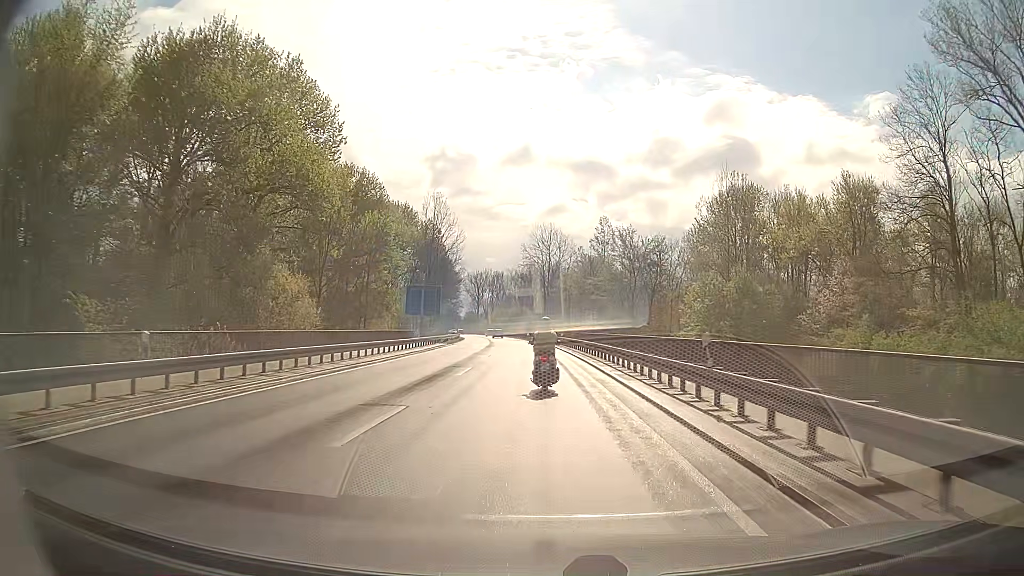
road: secondary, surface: asphalt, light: Day
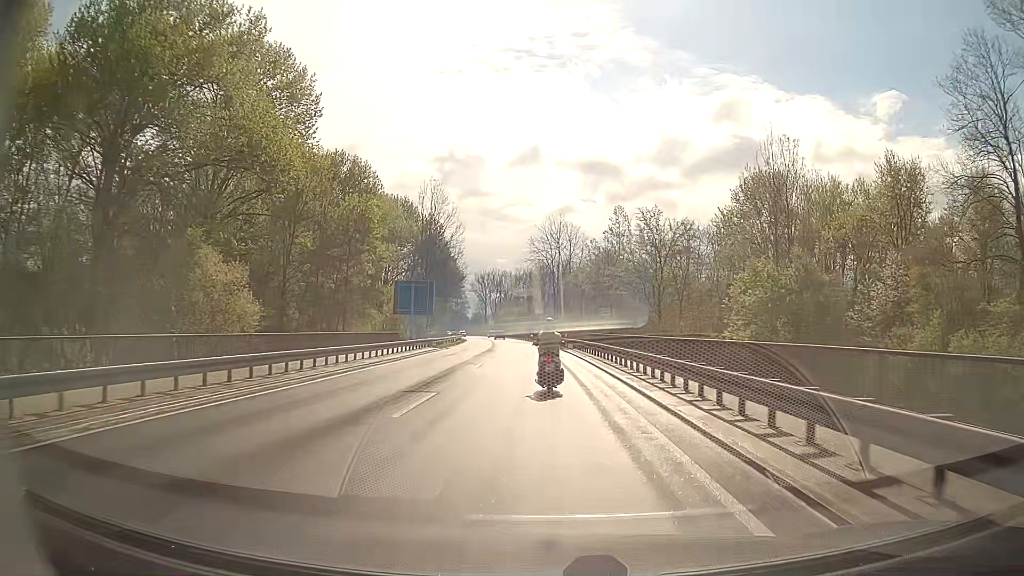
(0.0, +9.2) m; 0°
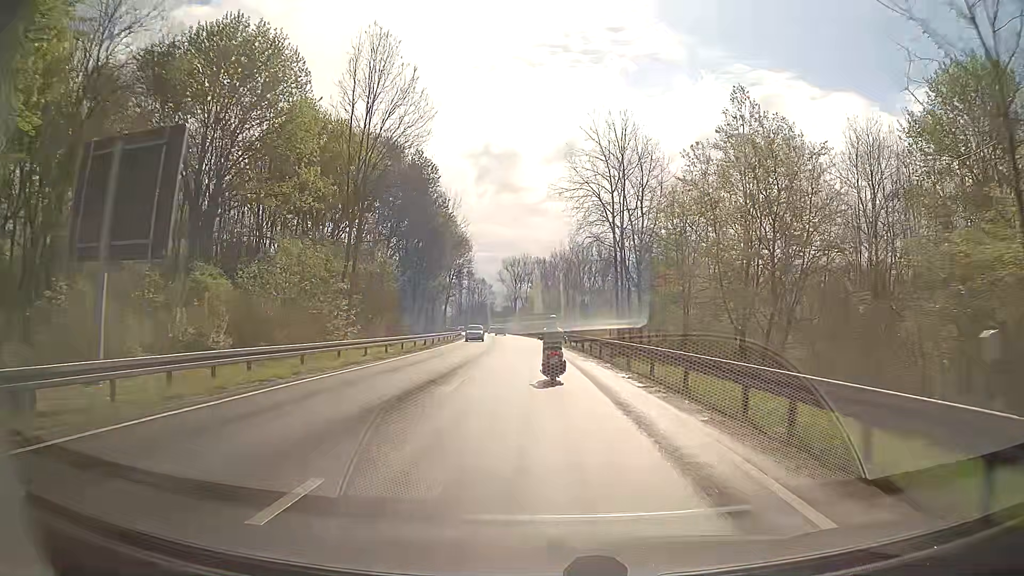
(-1.5, +45.3) m; -3°
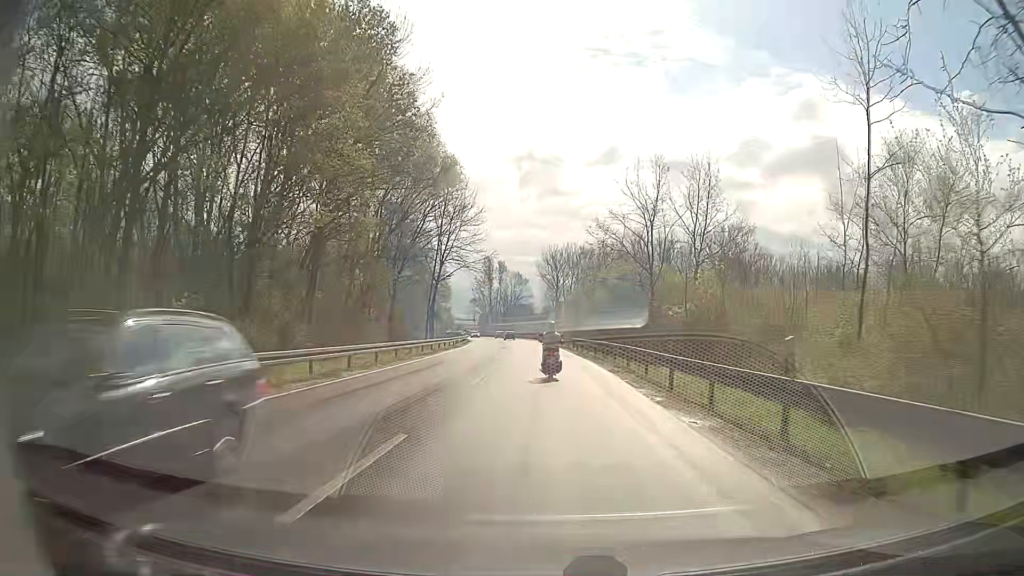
(-1.4, +45.9) m; -4°
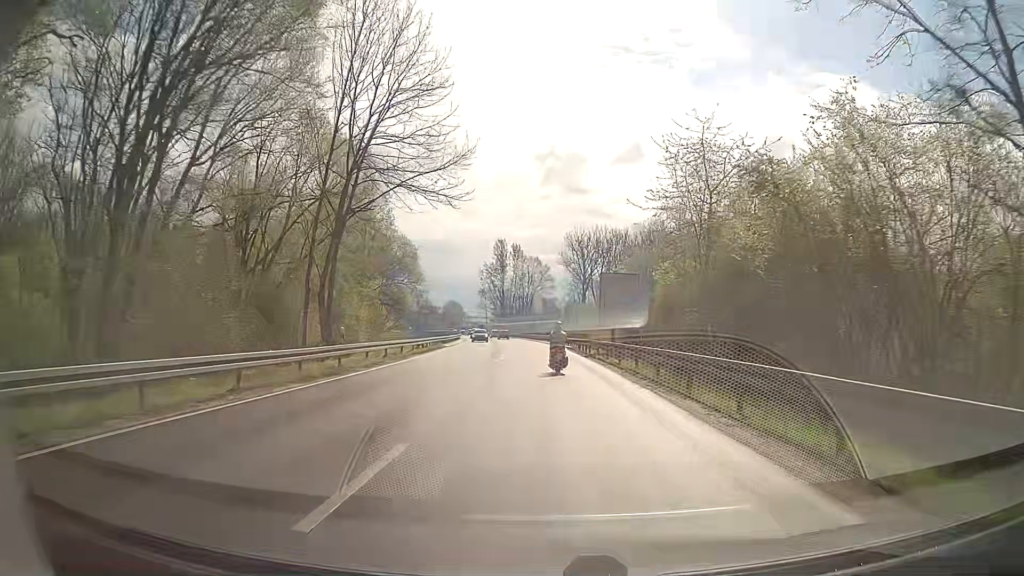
(-0.7, +37.3) m; -2°
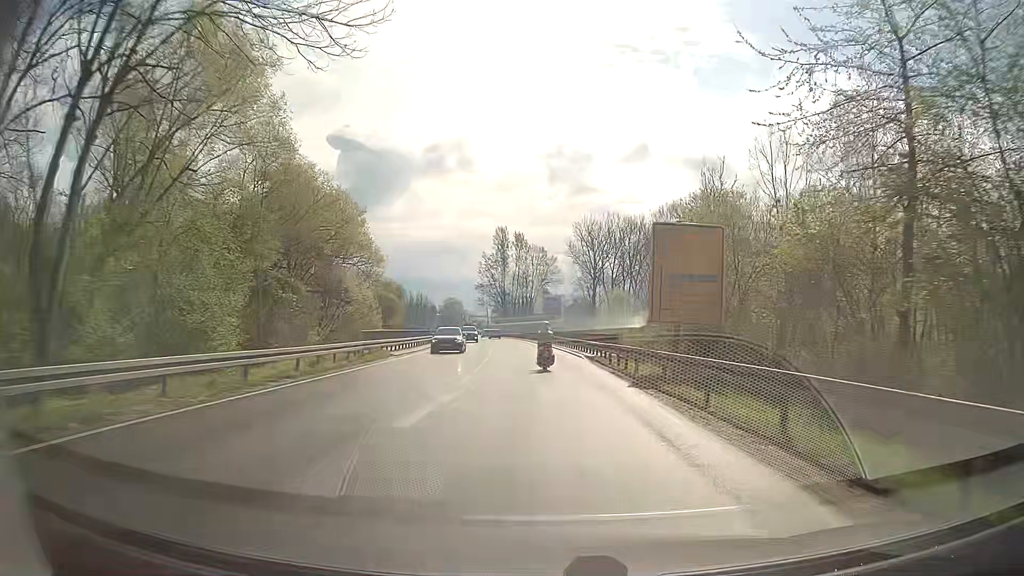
(0.0, +18.6) m; -1°
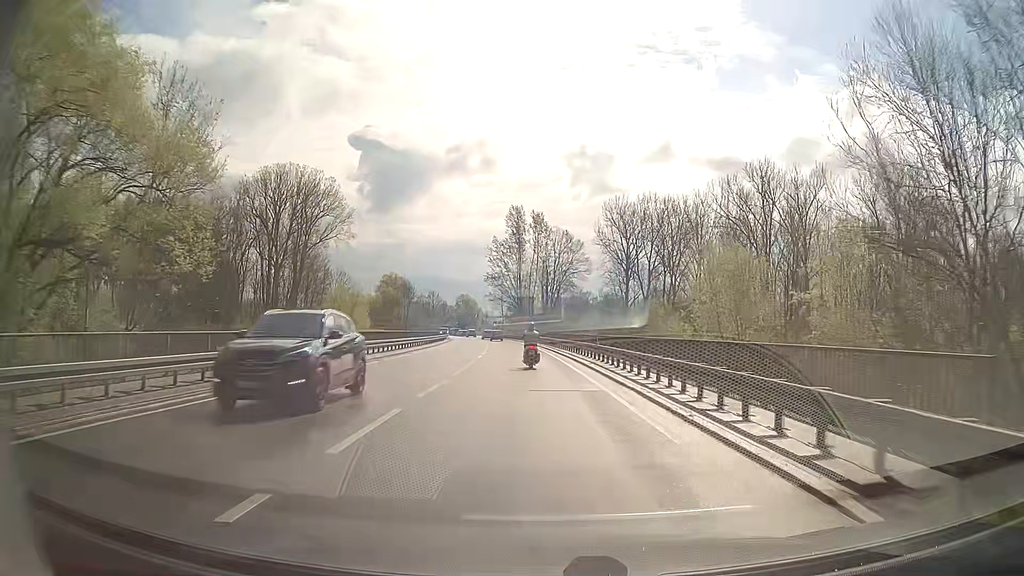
(-0.3, +26.8) m; -1°
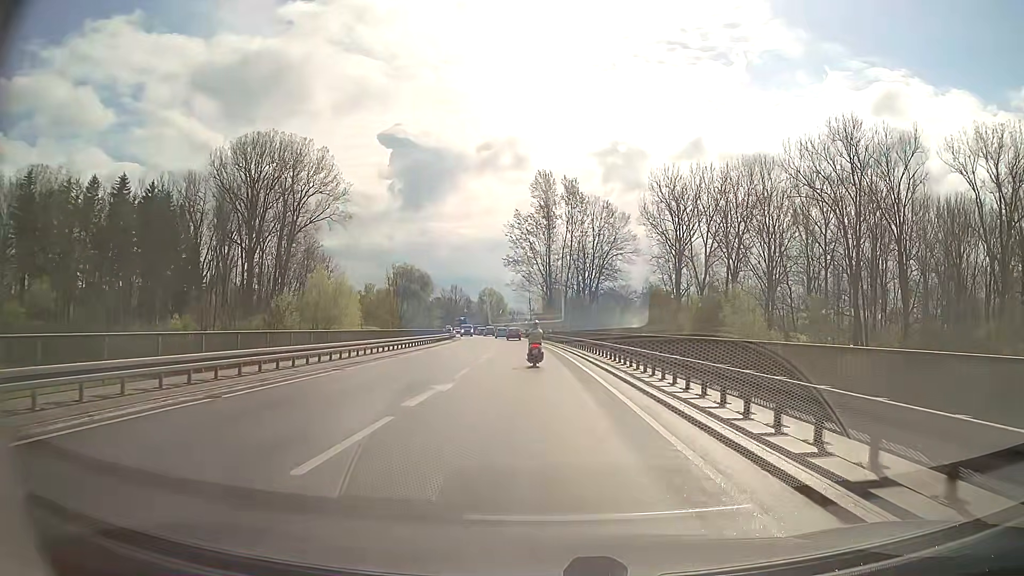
(-0.8, +25.2) m; -3°
